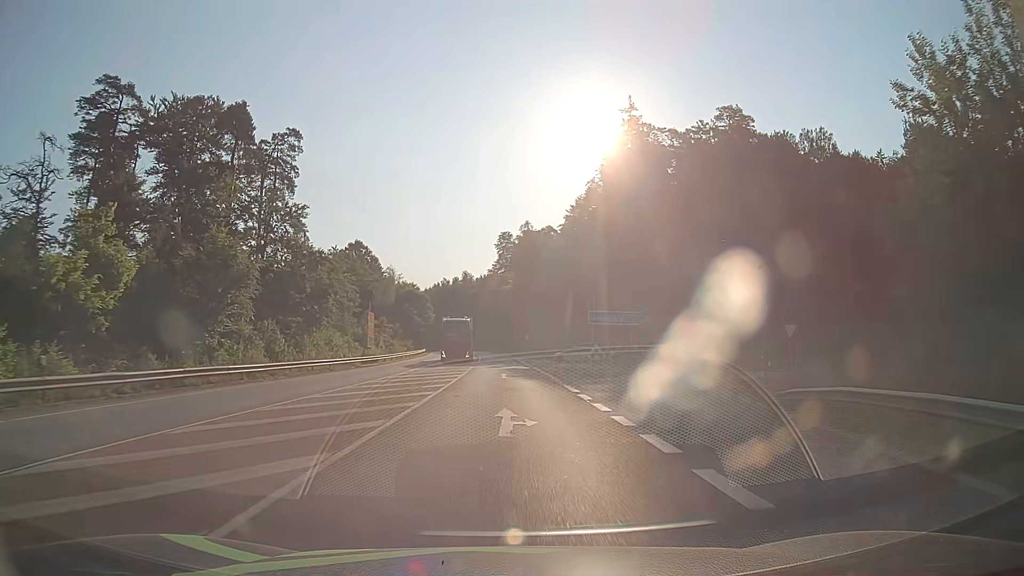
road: secondary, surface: asphalt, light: Day
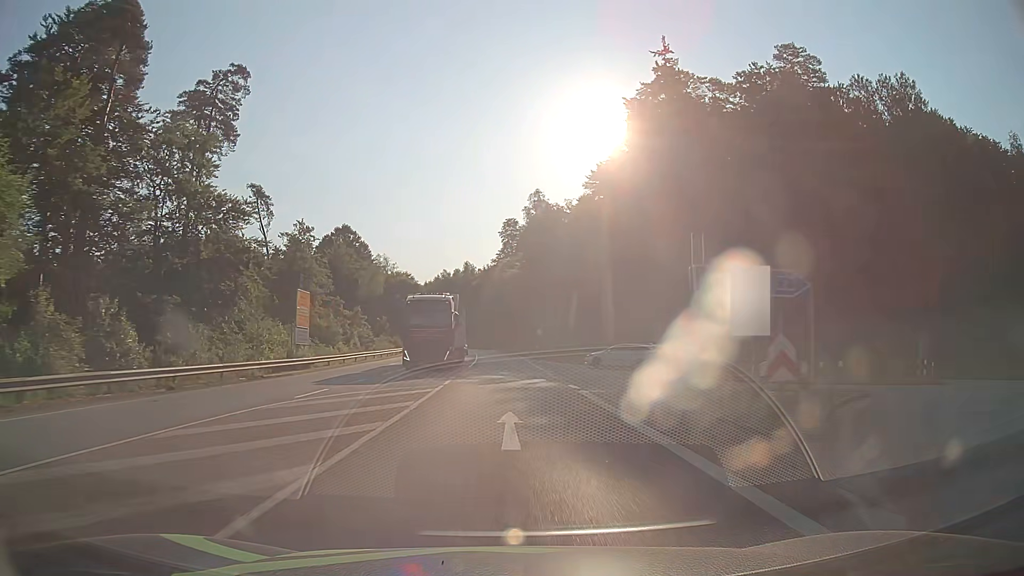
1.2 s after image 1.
(0.0, +21.4) m; 0°
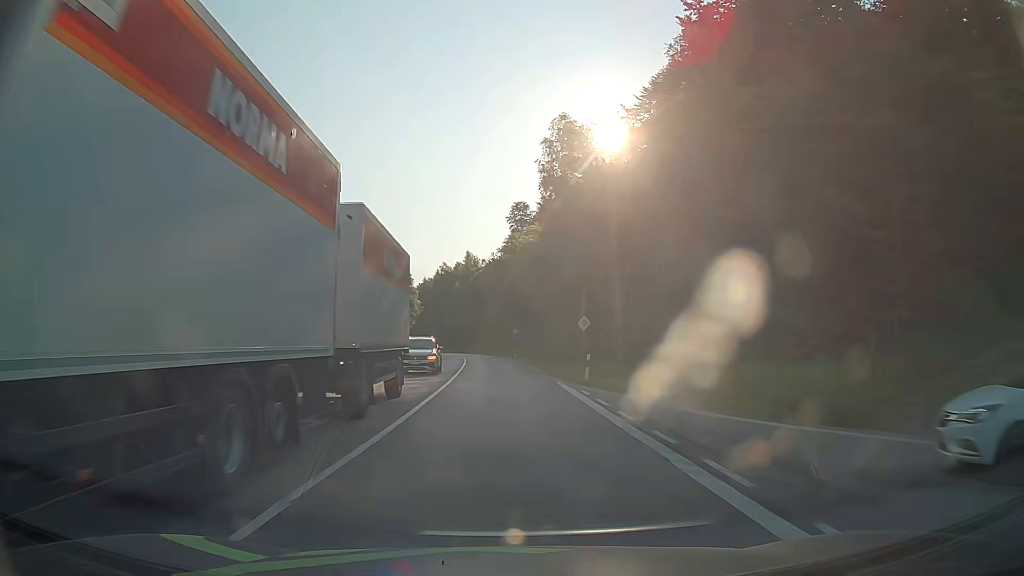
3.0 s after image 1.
(-0.1, +32.2) m; -1°
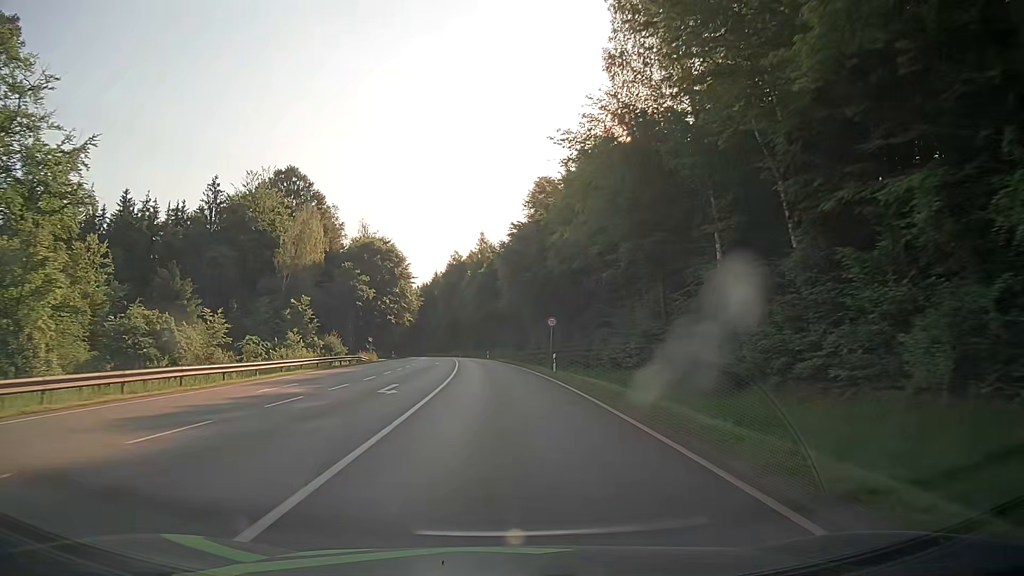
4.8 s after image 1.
(-0.4, +32.2) m; -2°
(0, +10) (0, +20) (-1, +30) (-1, +40) (-2, +50) (-3, +60) (-4, +70) (-5, +80) (-6, +90) (-7, +100) m
